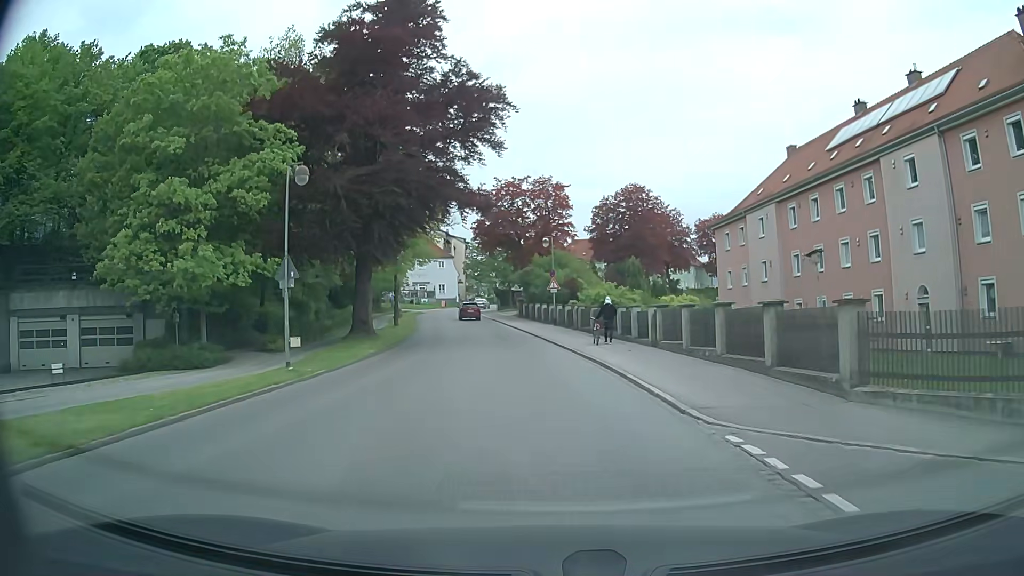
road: tertiary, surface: asphalt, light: Day
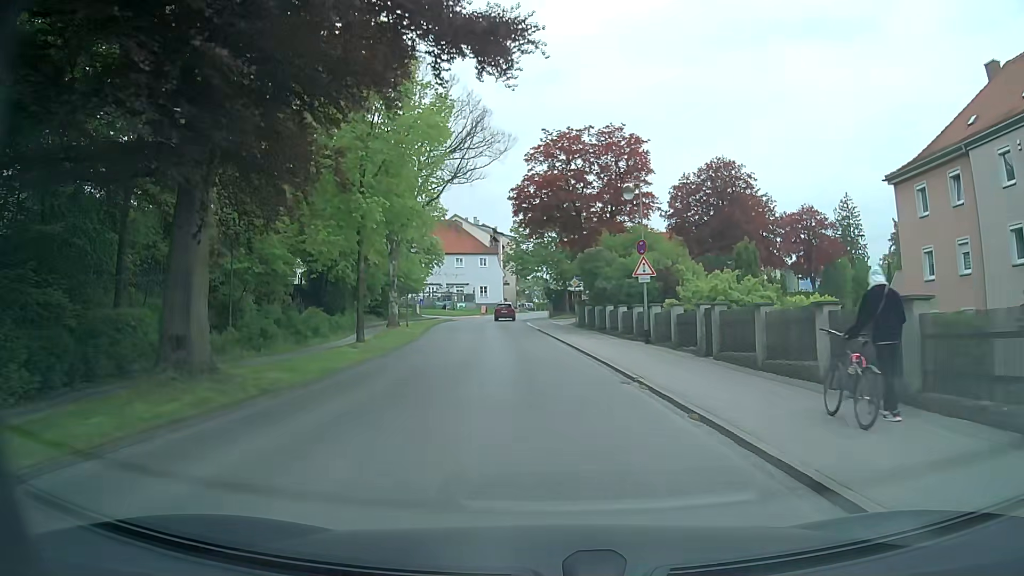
(-1.2, +21.0) m; -5°
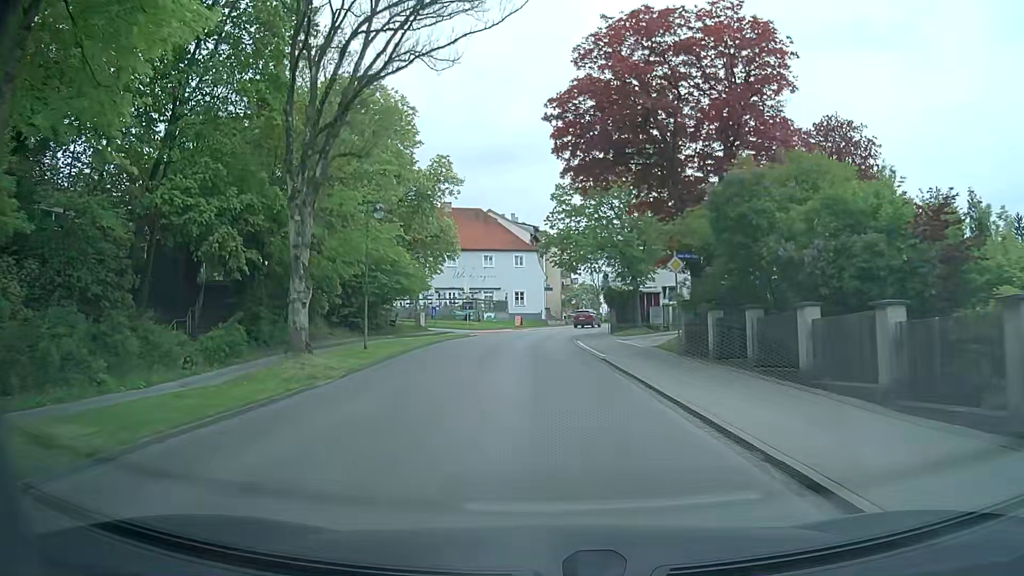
(-0.8, +21.3) m; -4°
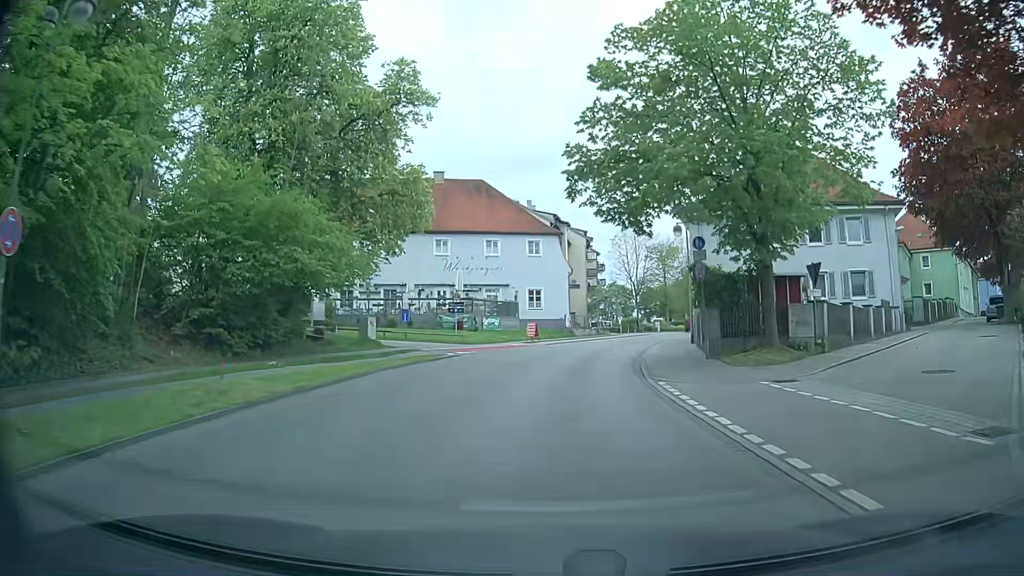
(-0.3, +20.8) m; -2°
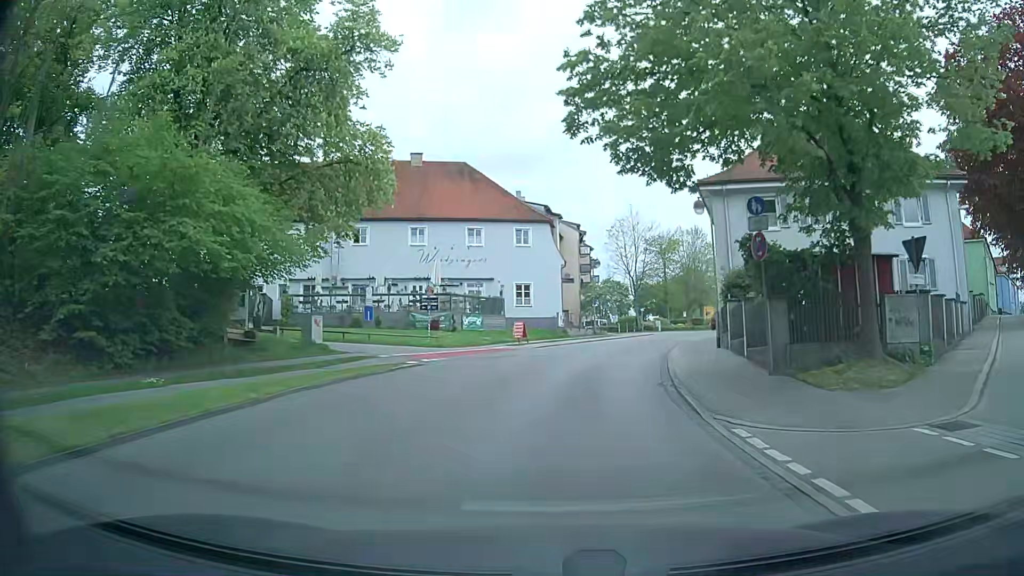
(+0.1, +6.7) m; +1°
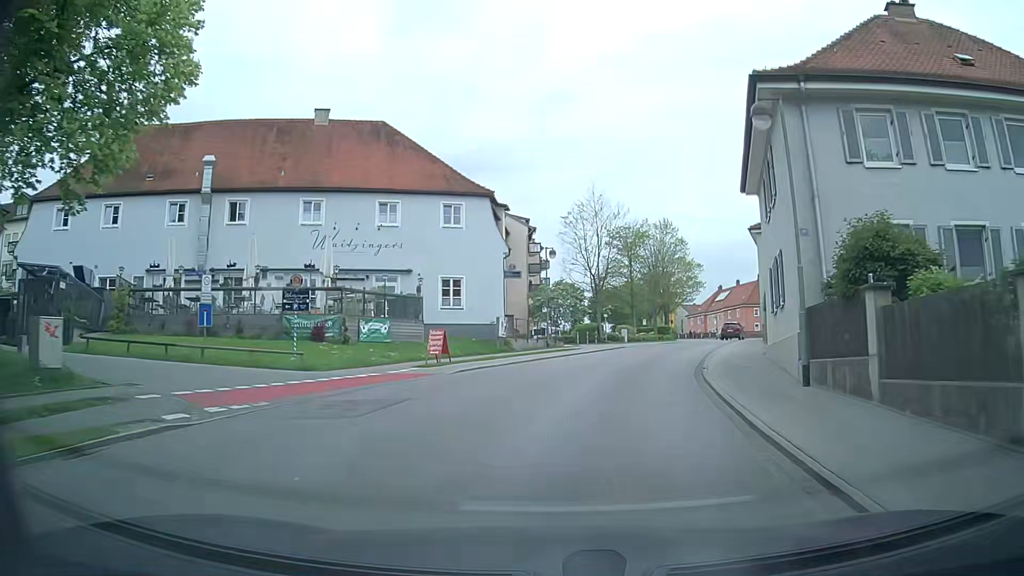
(+0.3, +13.2) m; +4°
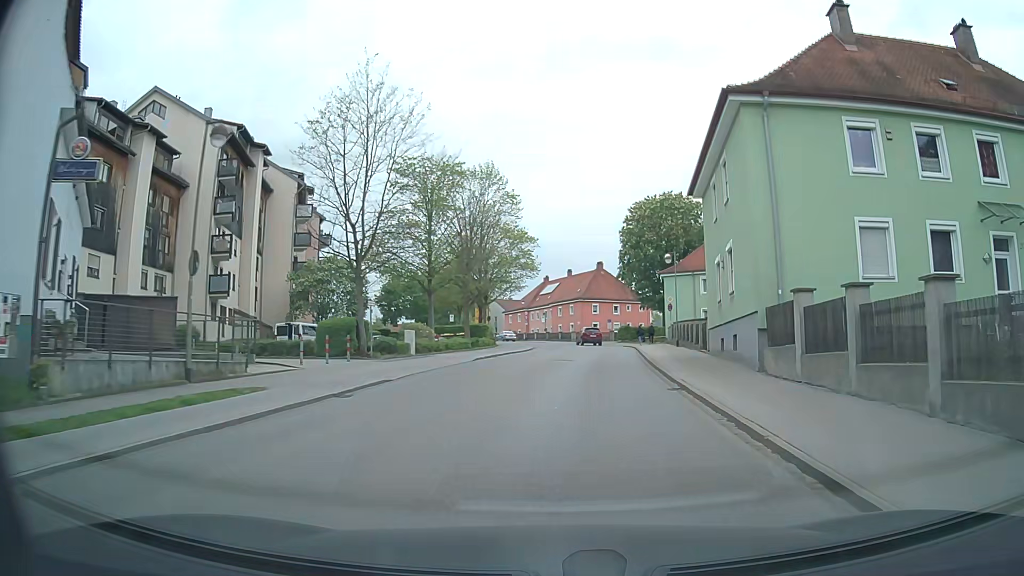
(+3.3, +26.3) m; +15°
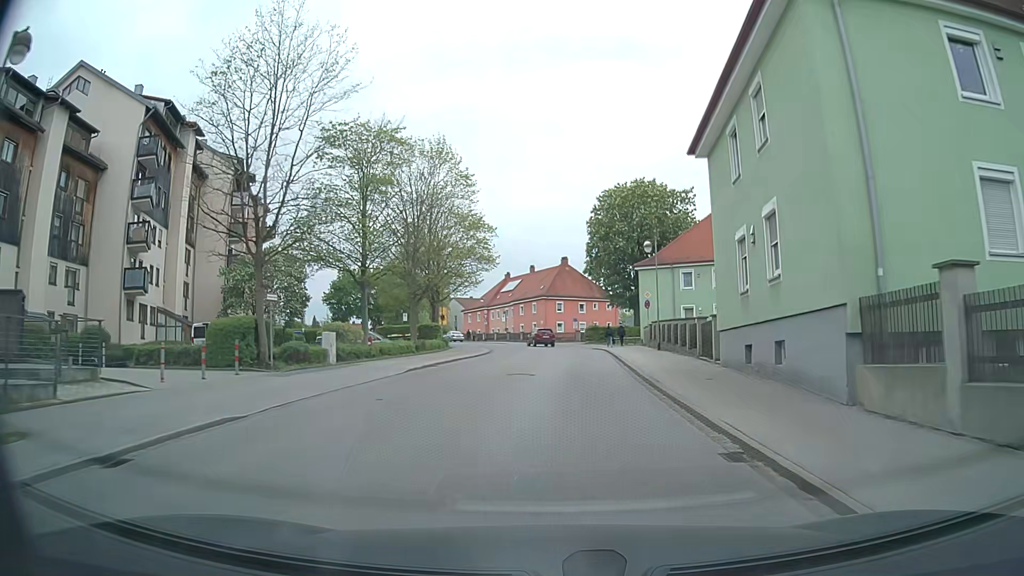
(+0.2, +6.8) m; +3°
(0, +10) (+1, +20) (+1, +30) (+2, +40) (+2, +50) (+1, +60) (-1, +70) (-5, +79) (-9, +88) (-14, +97) m
